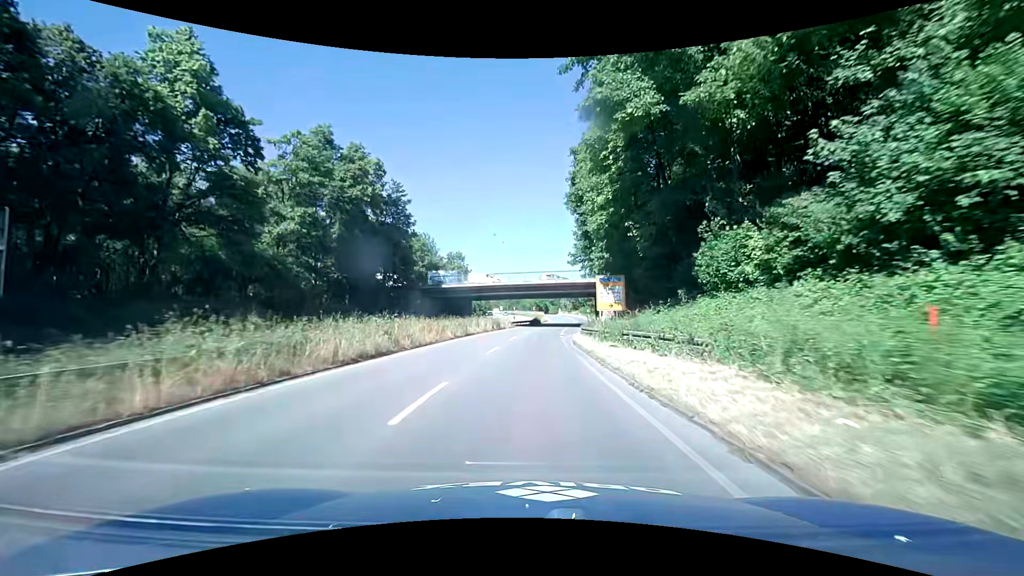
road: trunk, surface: asphalt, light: Day
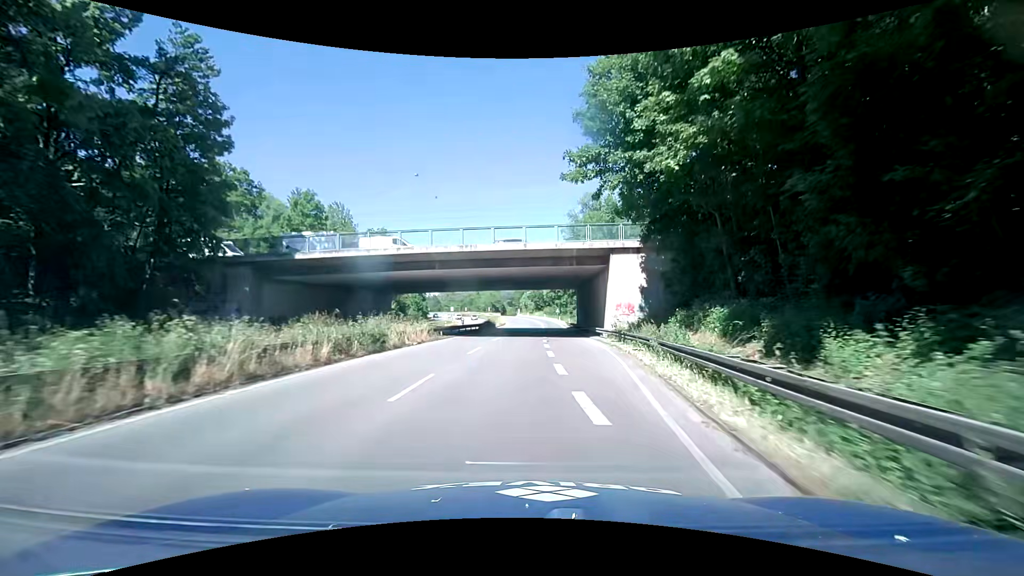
(+1.2, +33.9) m; +5°
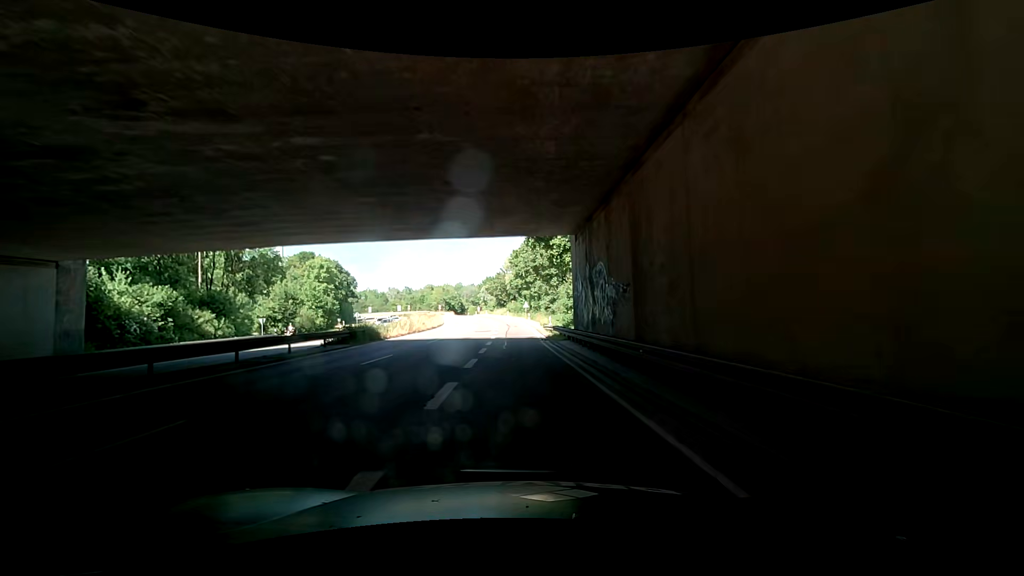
(+2.5, +40.8) m; +4°
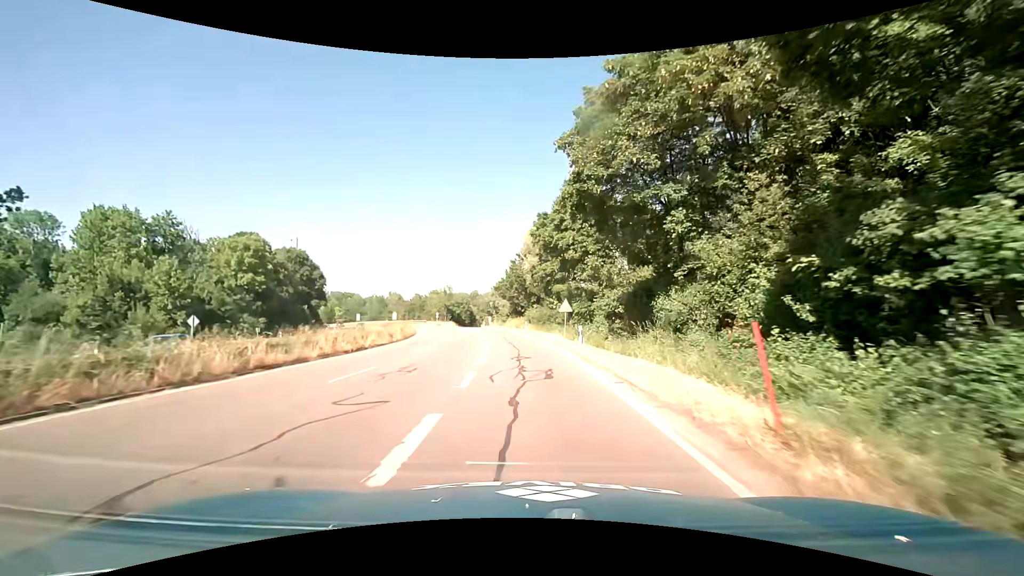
(-1.5, +39.1) m; -2°
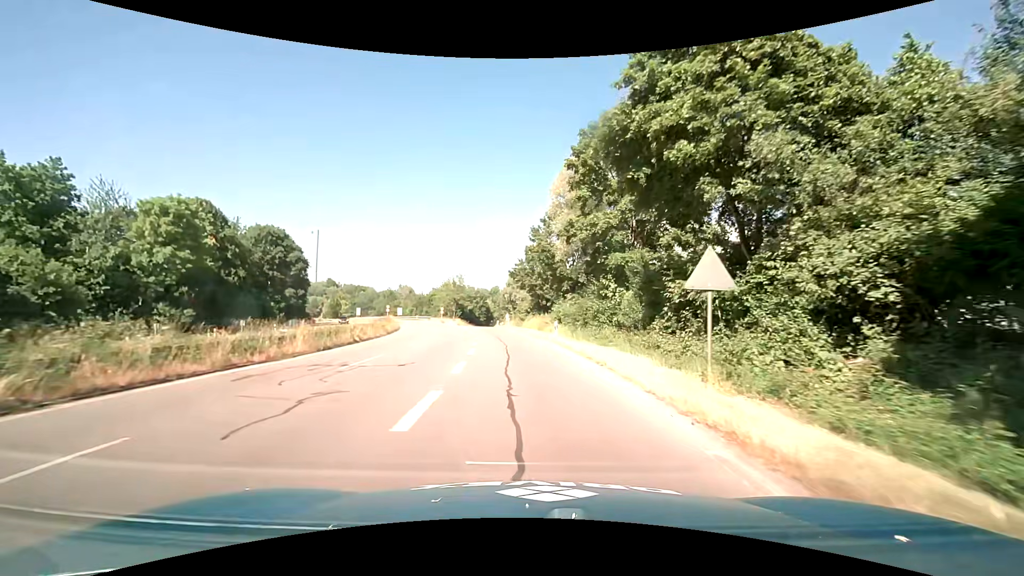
(-0.5, +22.2) m; -3°
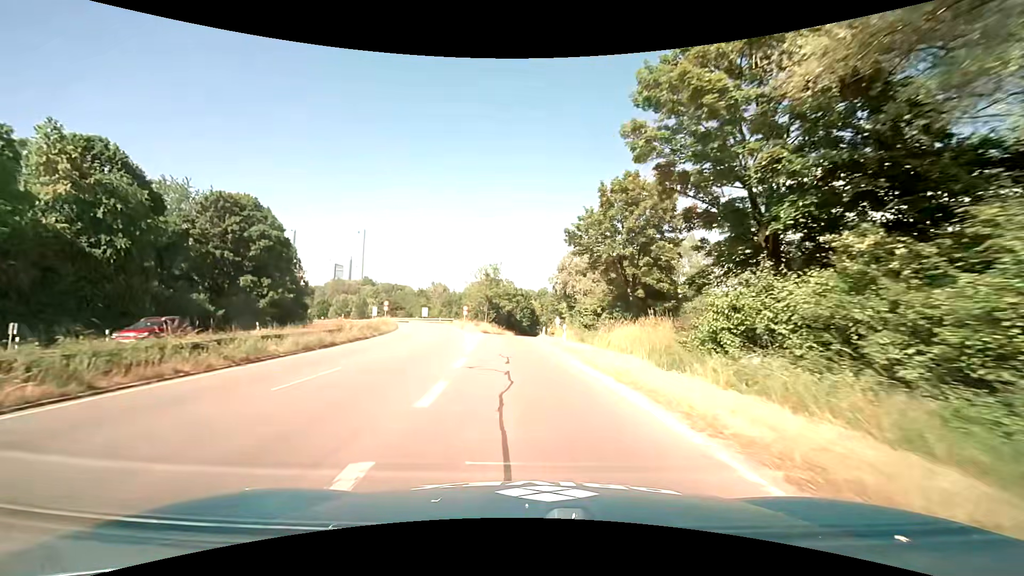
(-1.1, +28.5) m; -5°
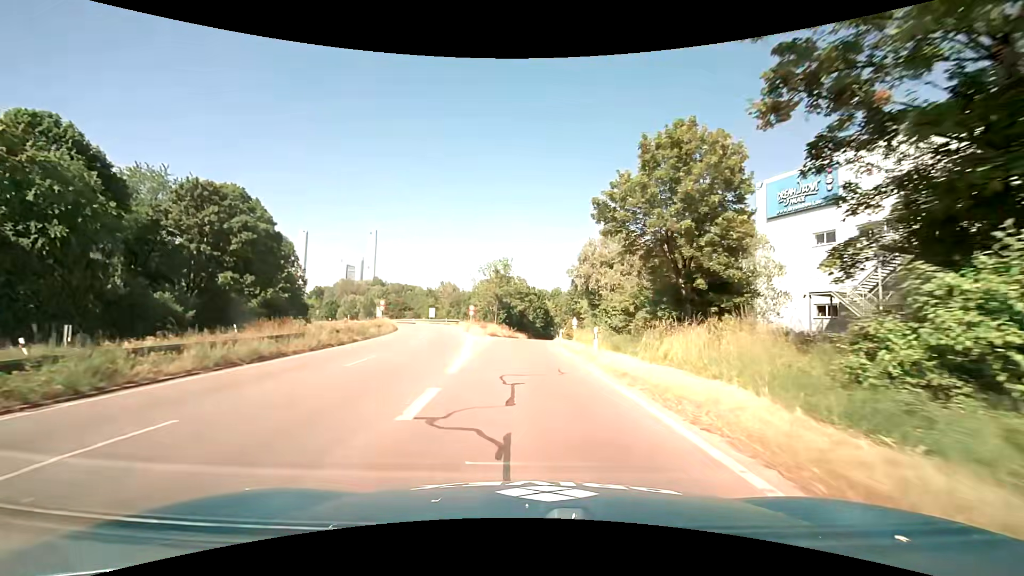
(0.0, +7.2) m; -1°
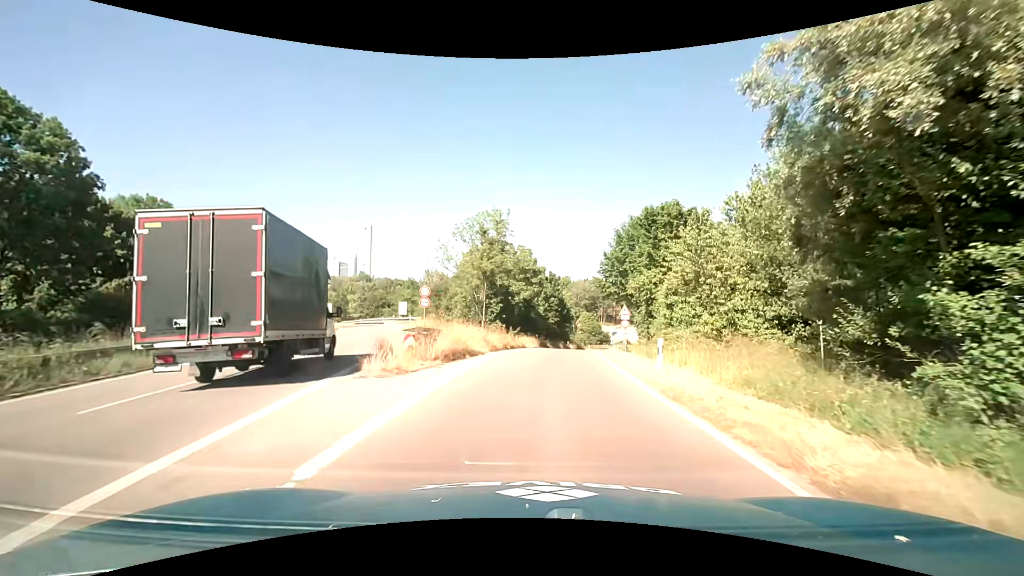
(-0.9, +30.3) m; -1°
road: trunk_link
(0, +10) (+1, +20) (+2, +30) (+3, +40) (+4, +50) (+6, +60) (+8, +69) (+10, +79) (+12, +89) (+14, +99) m
